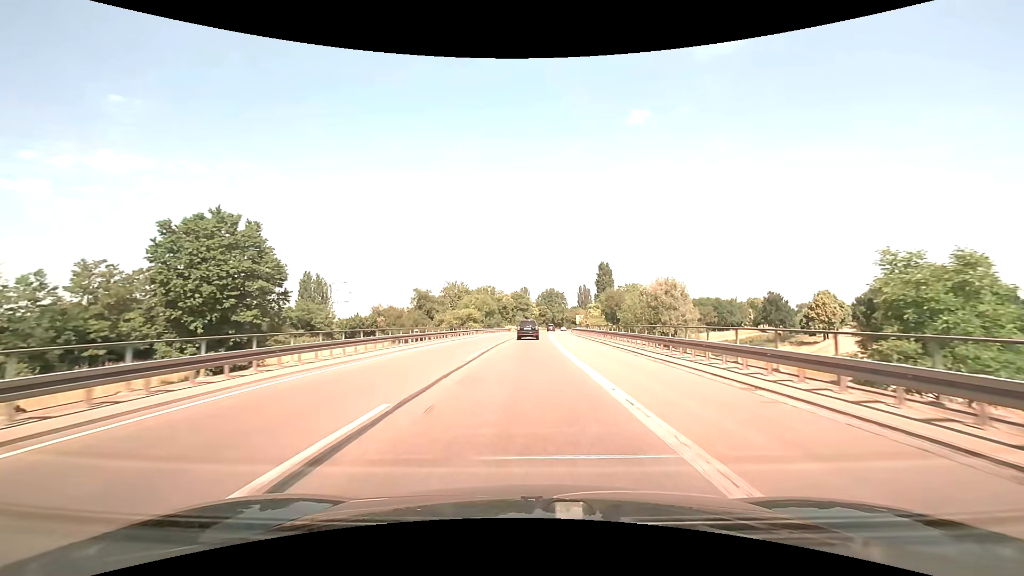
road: trunk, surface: asphalt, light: Day
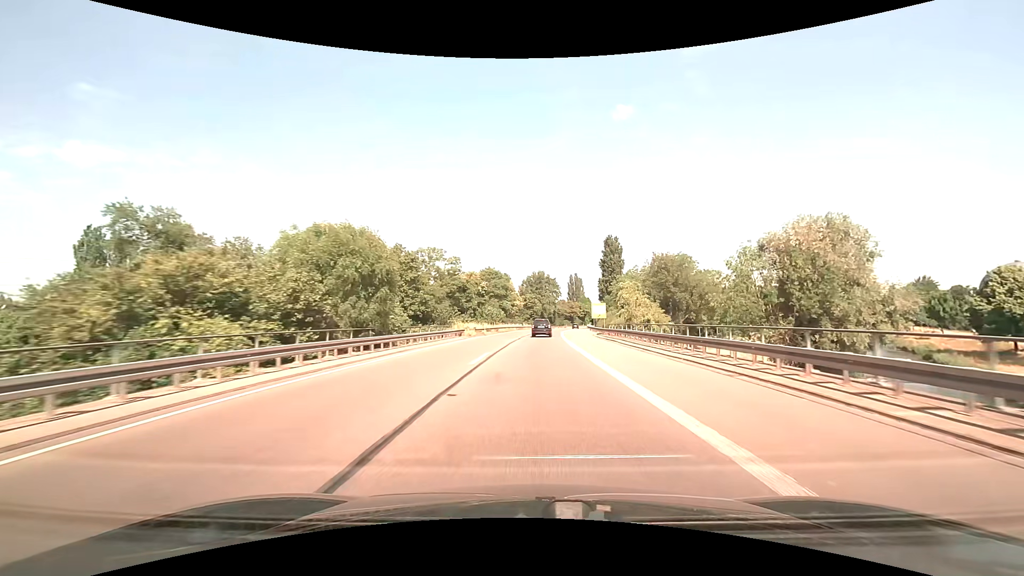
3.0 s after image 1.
(+0.5, +58.4) m; +2°
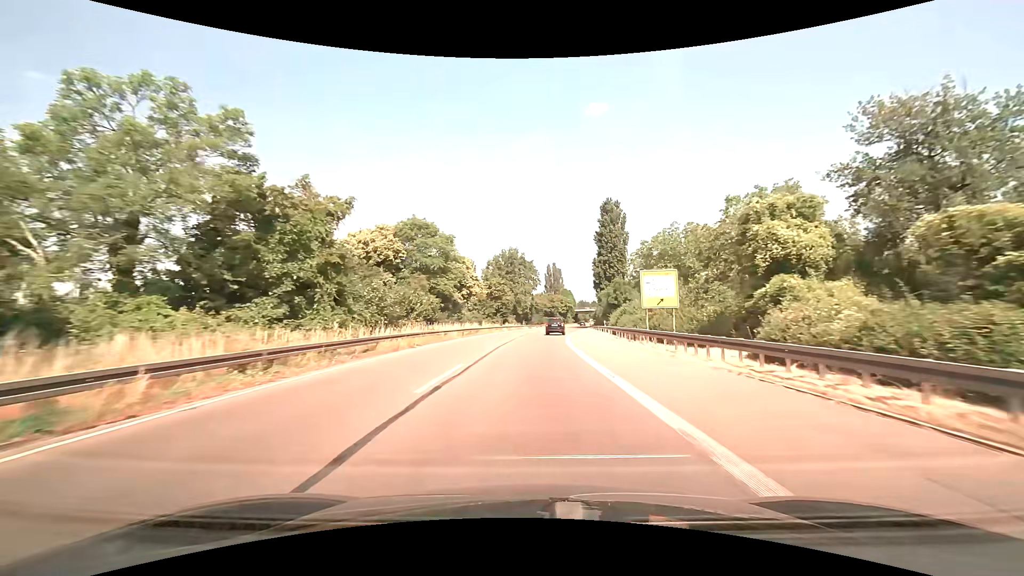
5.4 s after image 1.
(+1.4, +46.7) m; +3°
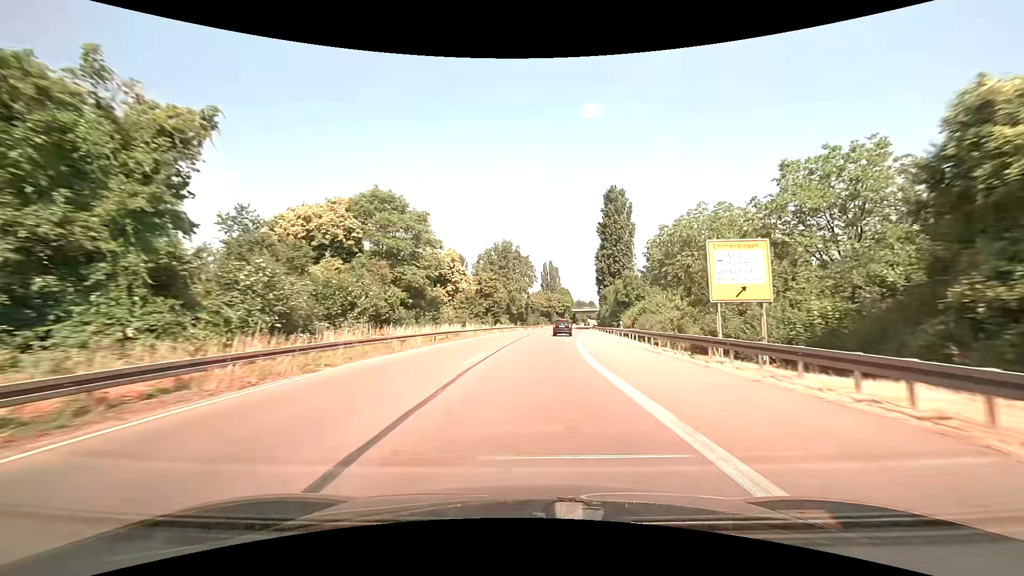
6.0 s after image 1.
(+0.1, +11.7) m; +1°
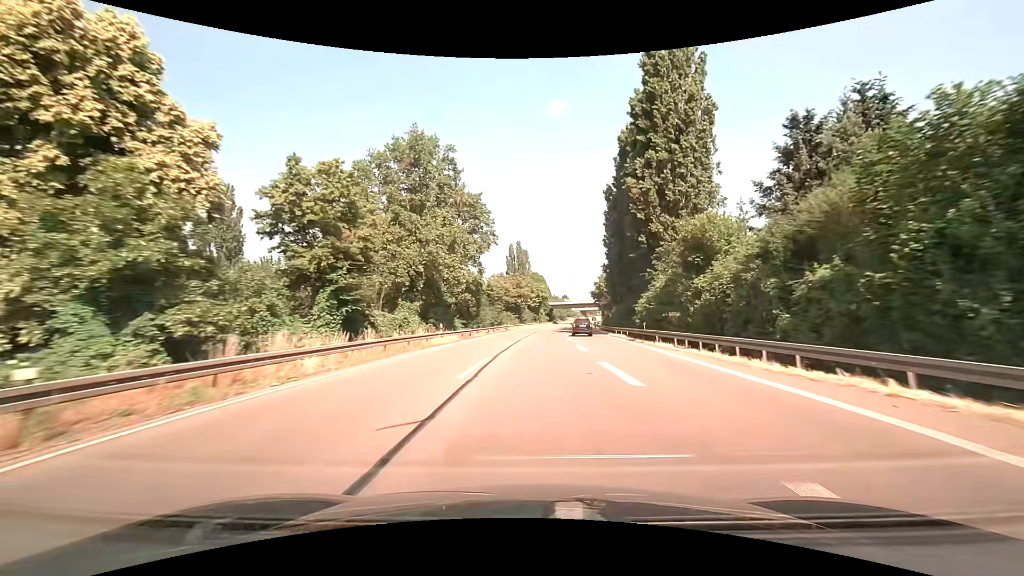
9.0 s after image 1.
(+1.8, +59.1) m; +4°
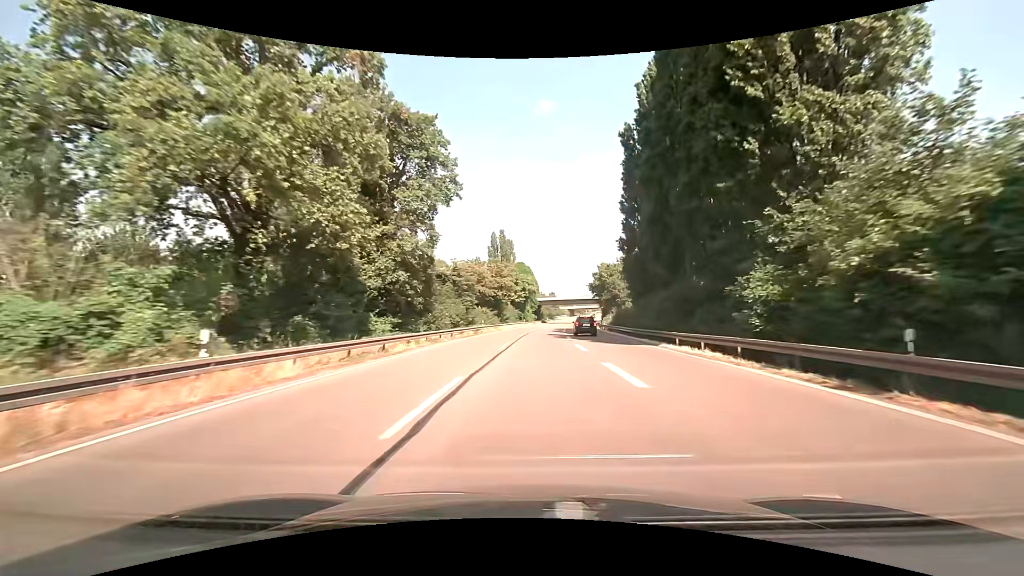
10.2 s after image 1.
(+0.3, +24.5) m; +2°
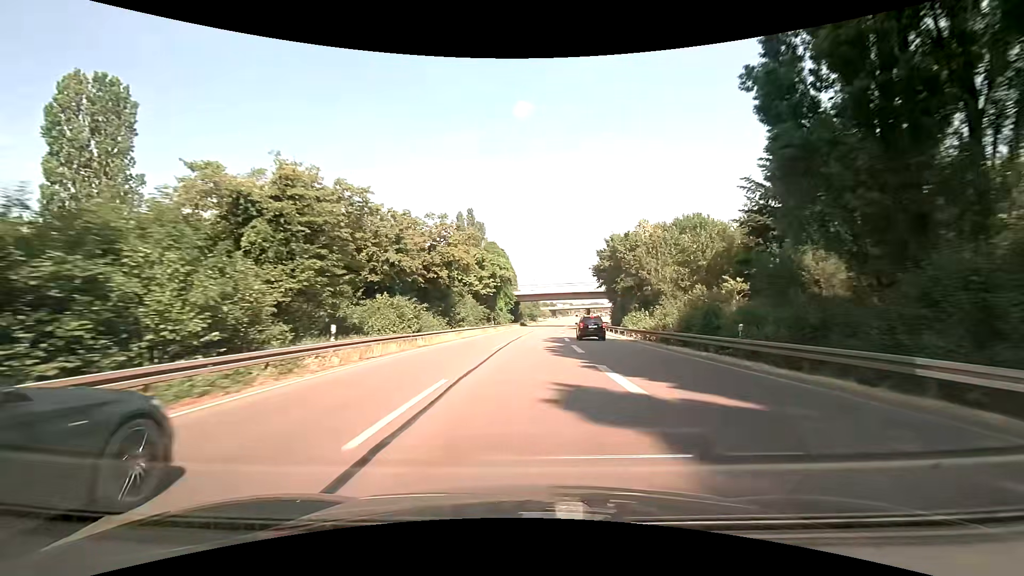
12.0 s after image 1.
(+0.8, +37.2) m; +2°
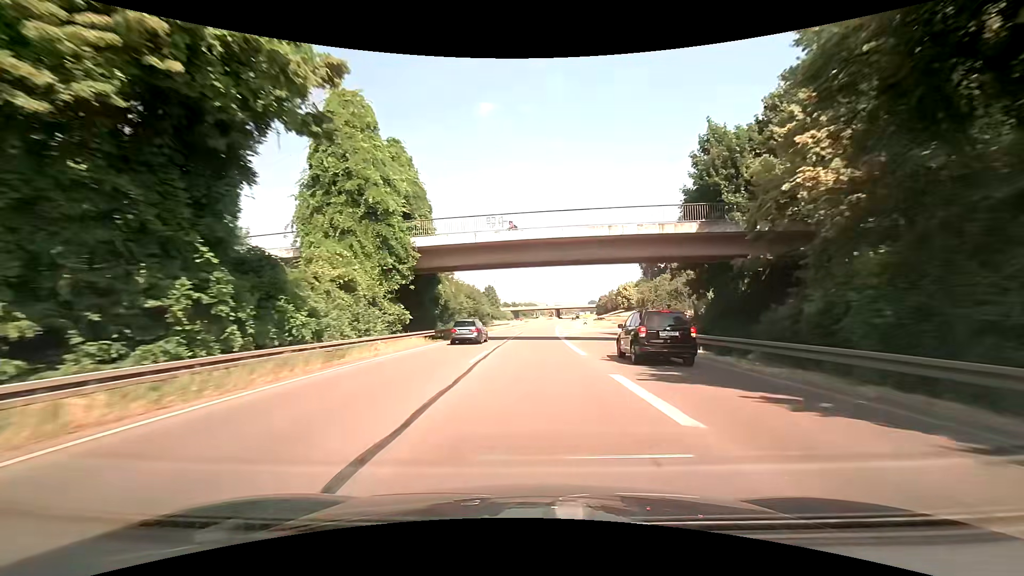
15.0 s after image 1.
(+1.8, +63.1) m; +4°
(0, +10) (0, +20) (+1, +30) (+1, +40) (+1, +50) (+2, +60) (+3, +70) (+3, +80) (+4, +90) (+5, +100) m
